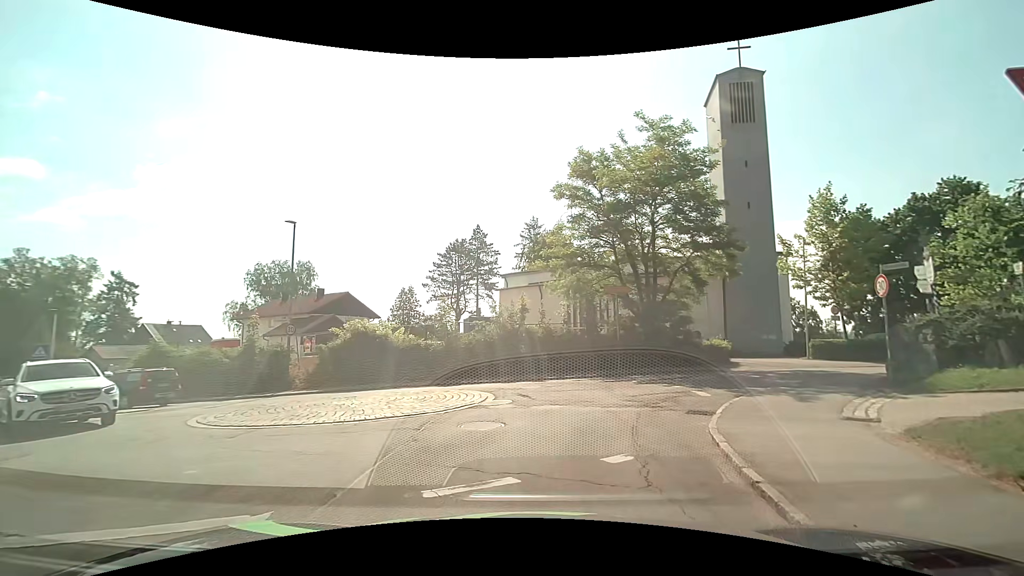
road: unclassified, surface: asphalt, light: Day
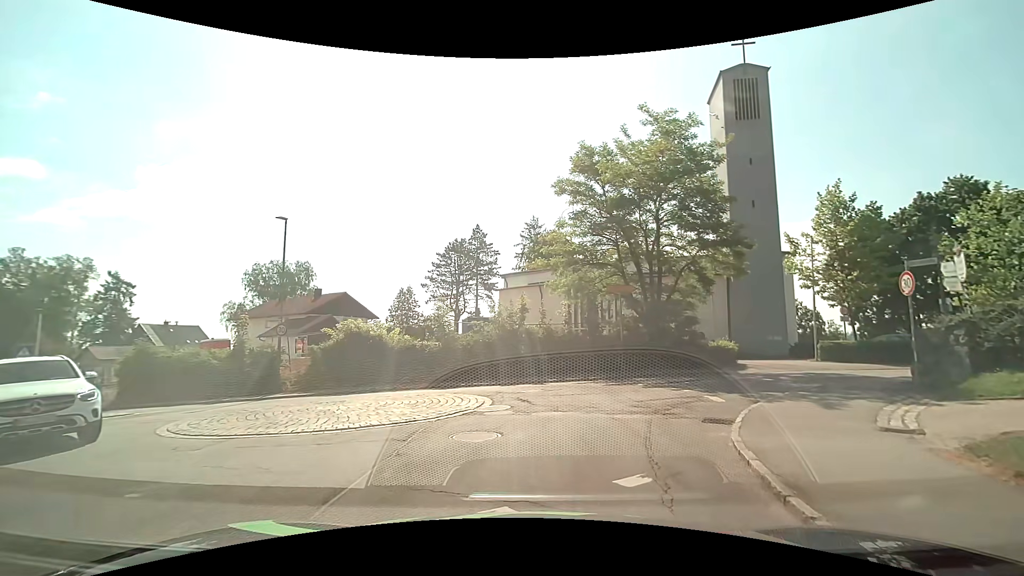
(0.0, +0.8) m; +1°
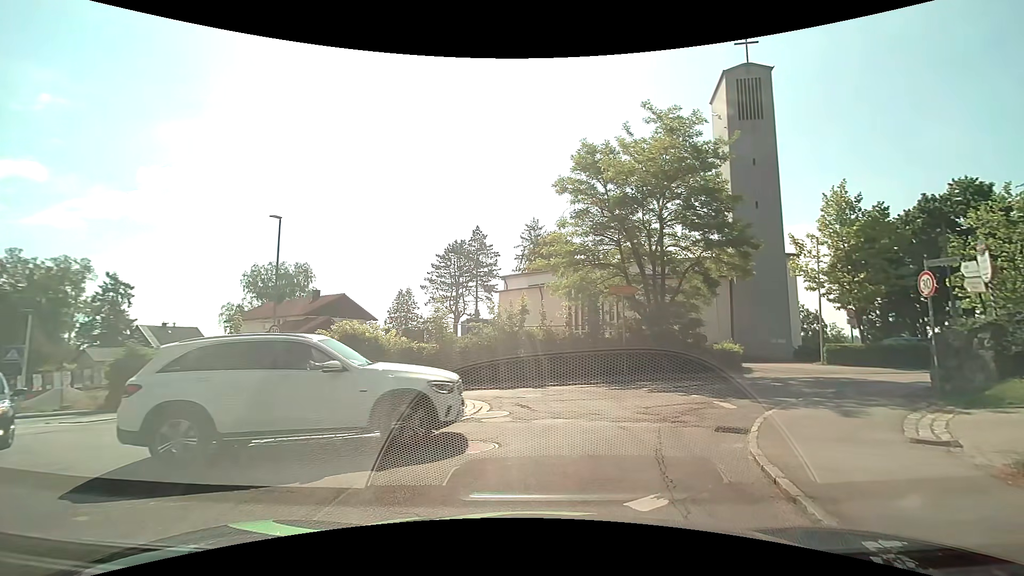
(0.0, +0.6) m; 0°
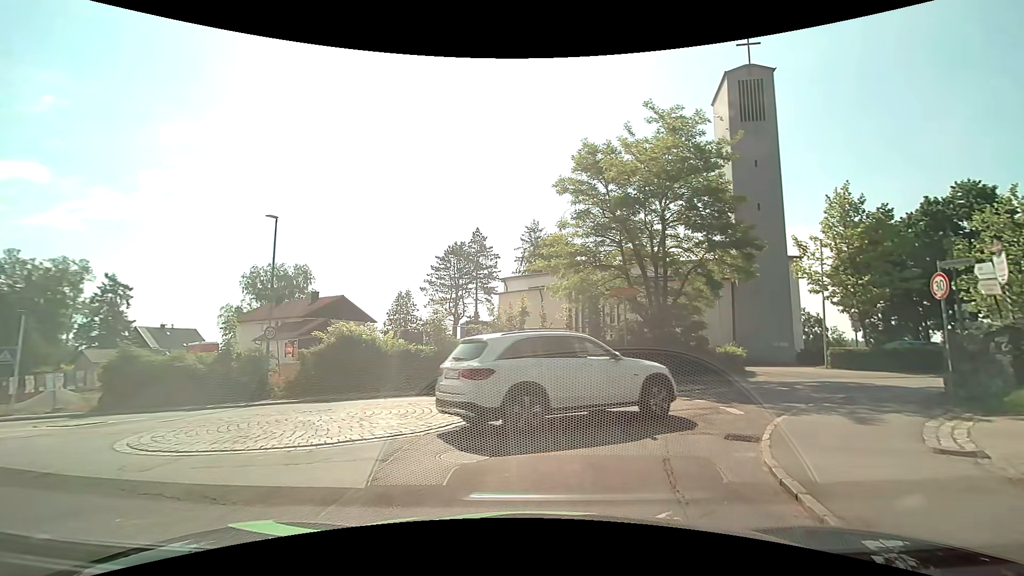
(0.0, +0.4) m; 0°
